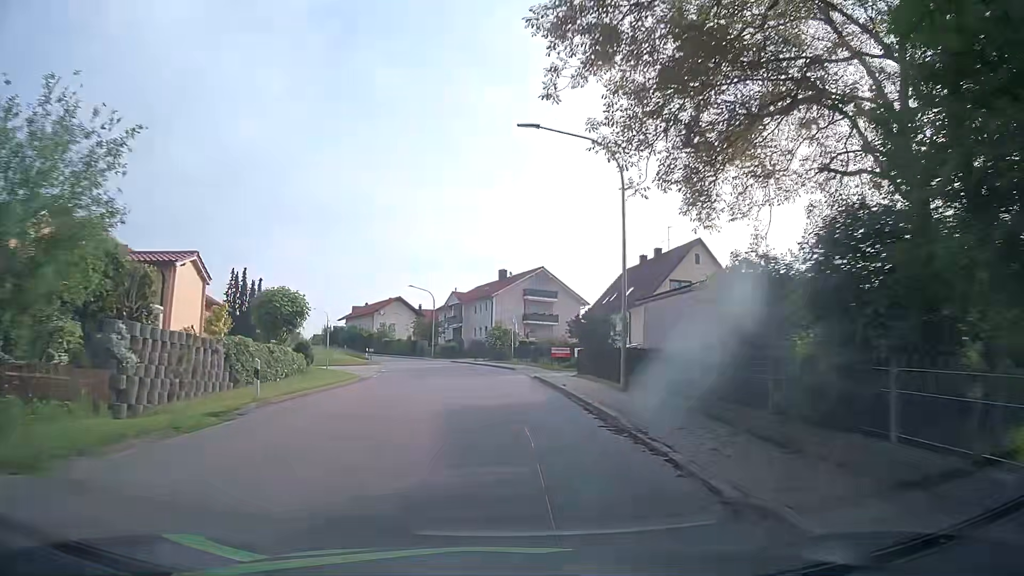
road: tertiary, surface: asphalt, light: Day
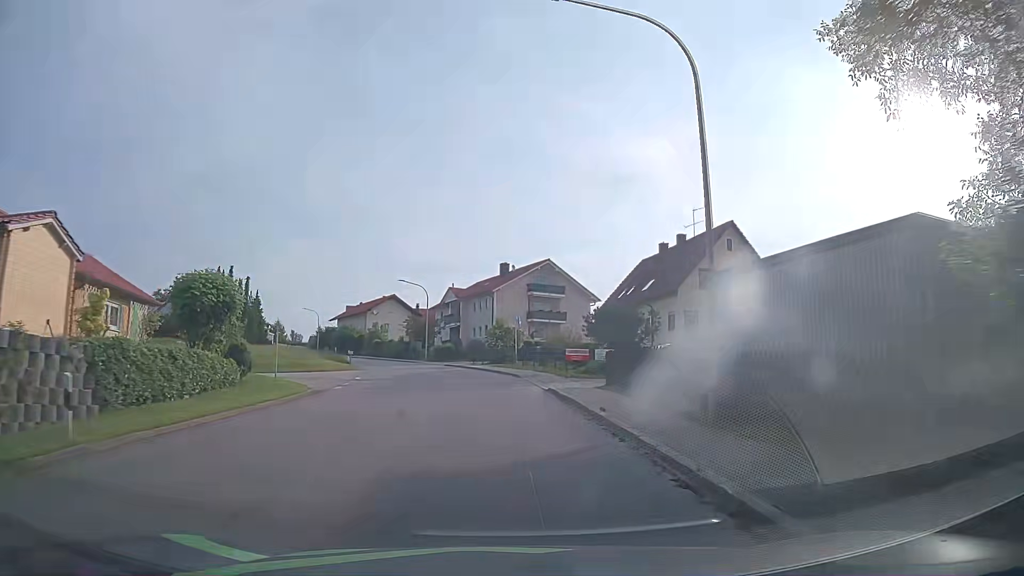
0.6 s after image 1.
(+0.1, +7.6) m; 0°
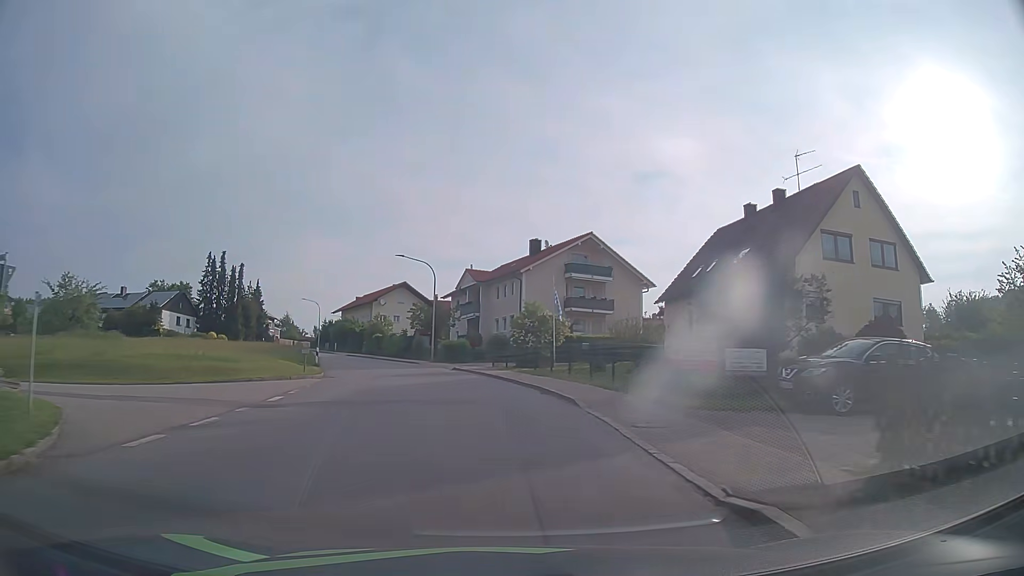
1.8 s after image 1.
(-0.2, +15.1) m; -2°
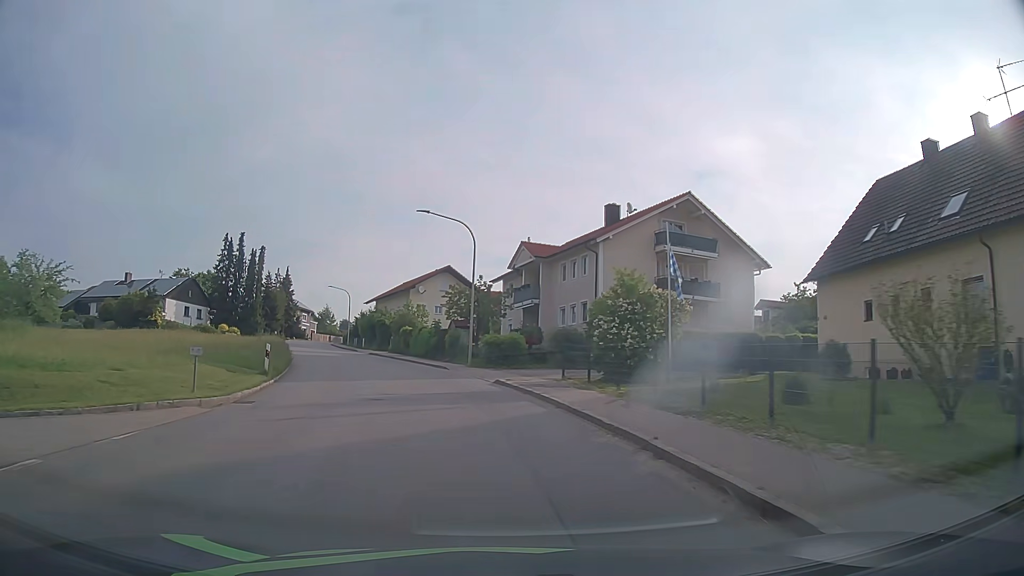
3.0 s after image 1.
(-0.6, +15.0) m; -5°
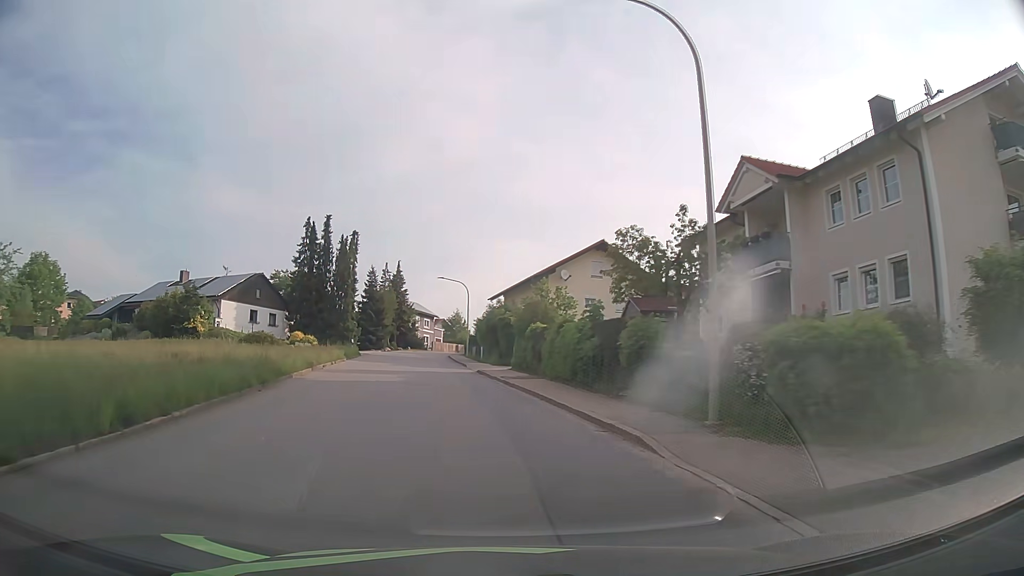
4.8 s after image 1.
(-2.2, +22.0) m; -12°
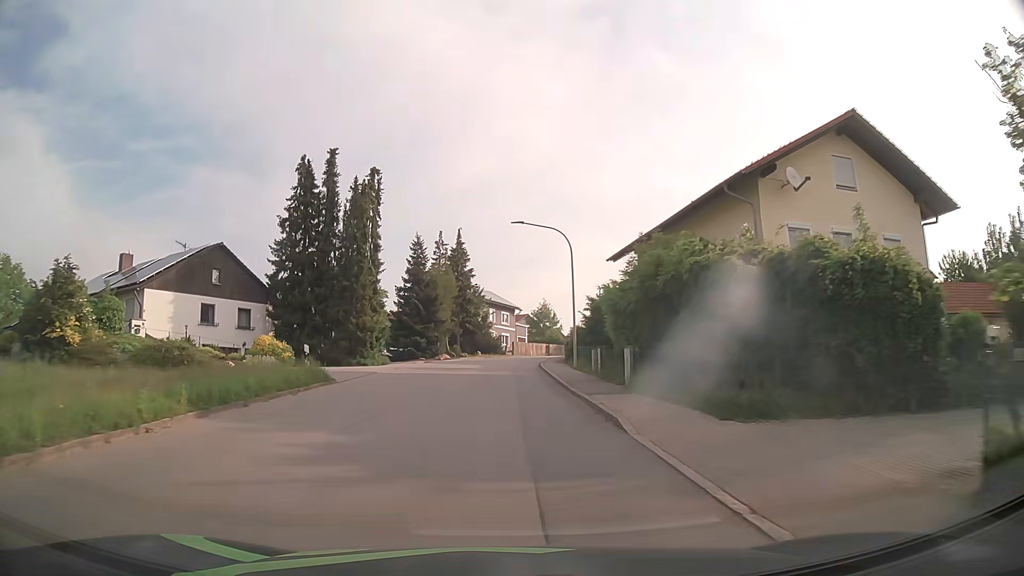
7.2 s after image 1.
(-2.7, +28.8) m; -7°
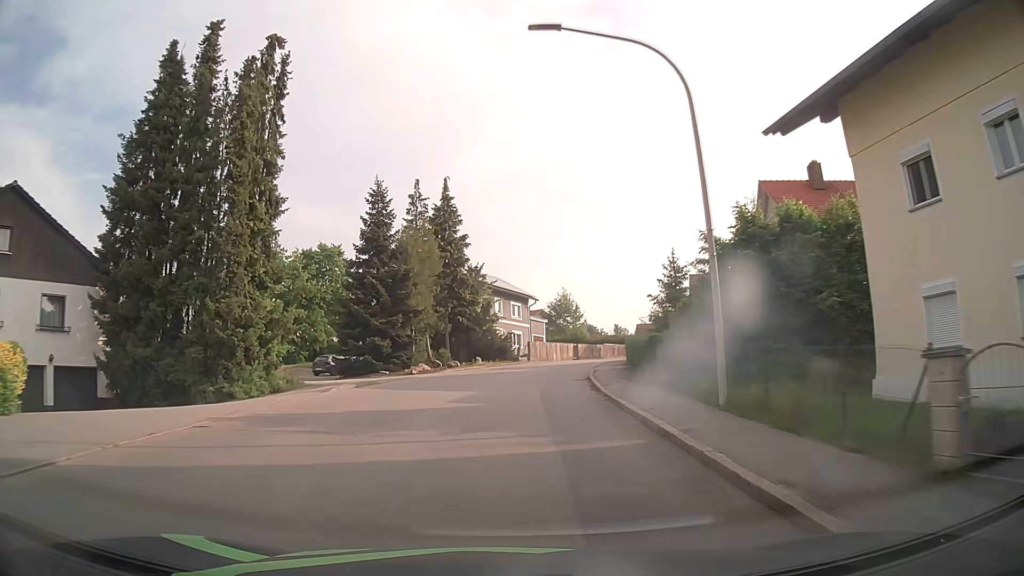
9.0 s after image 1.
(-0.2, +21.4) m; -1°
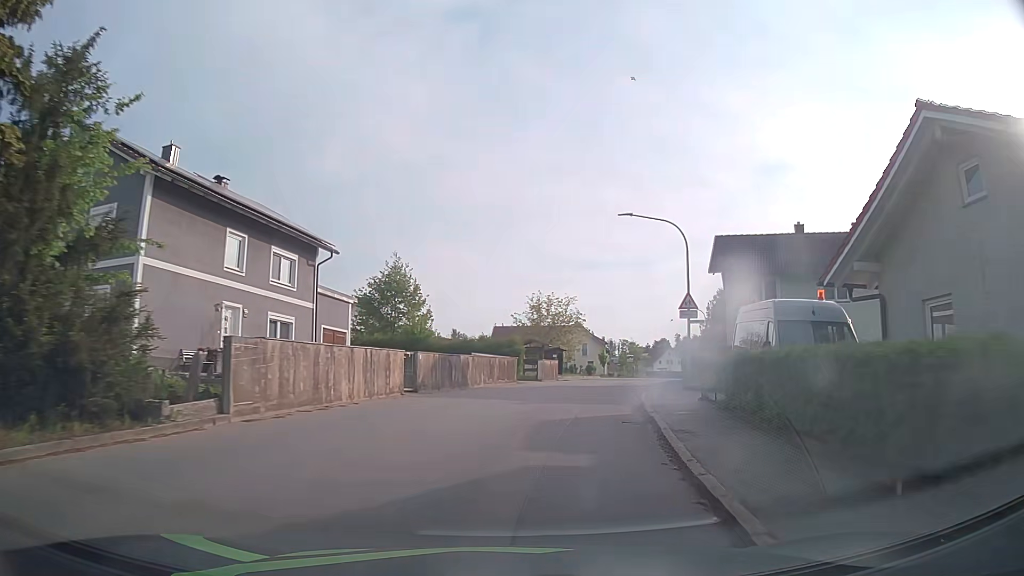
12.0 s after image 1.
(+3.1, +35.1) m; +14°
(+1, +10) (+2, +20) (+4, +30) (+7, +39) (+10, +49) (+13, +58) (+17, +68) (+20, +77) (+23, +87) (+26, +96) m
